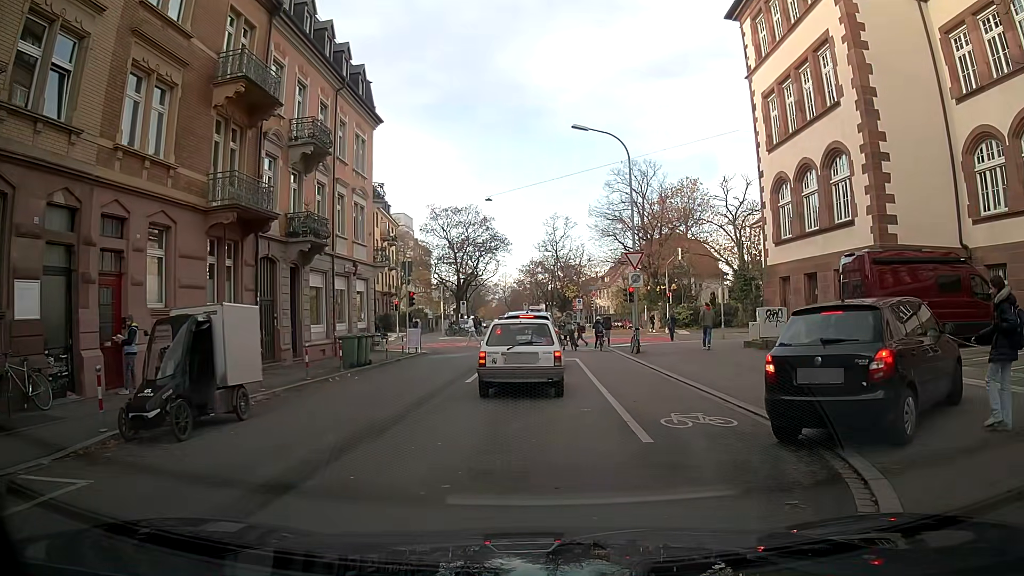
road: residential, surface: asphalt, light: Day
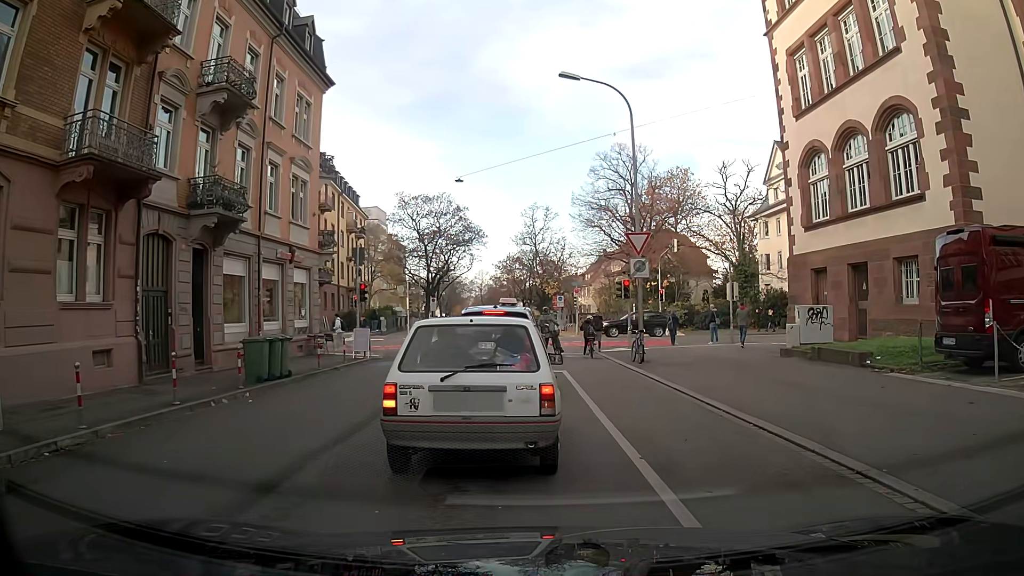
(0.0, +5.9) m; +2°
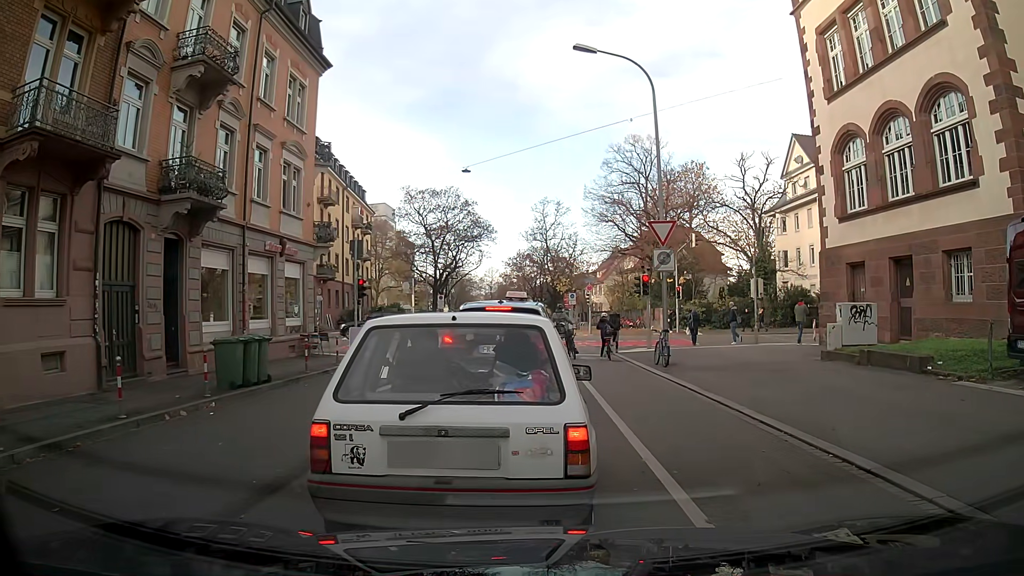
(+0.1, +2.0) m; +2°
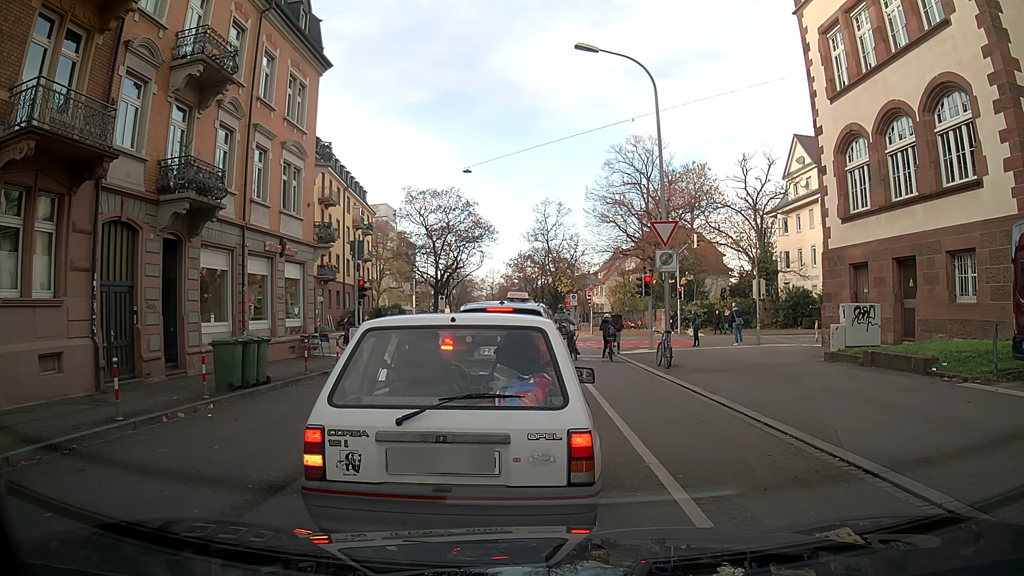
(0.0, +0.2) m; 0°
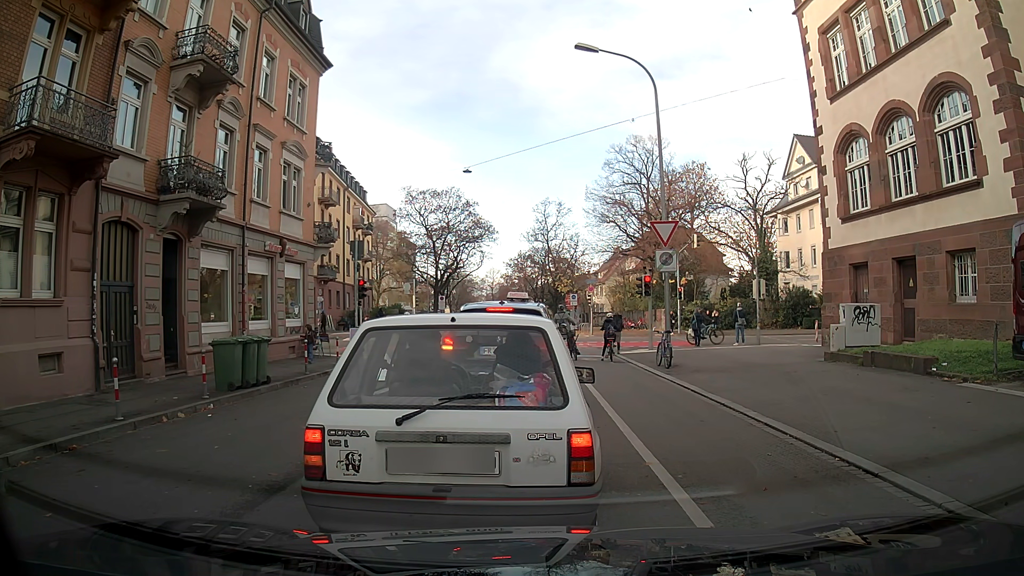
(0.0, 0.0) m; 0°
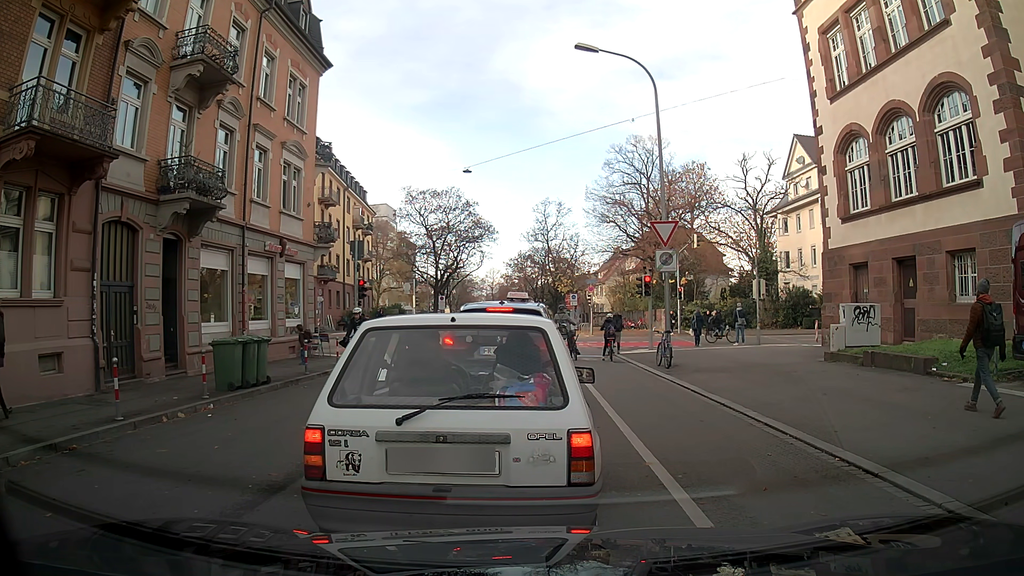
(0.0, 0.0) m; 0°
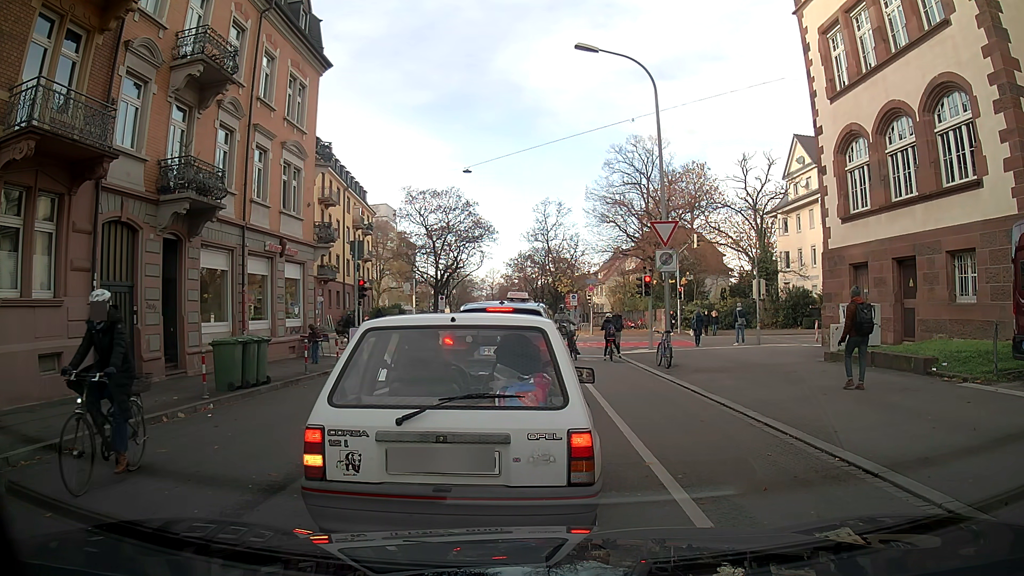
(0.0, 0.0) m; 0°
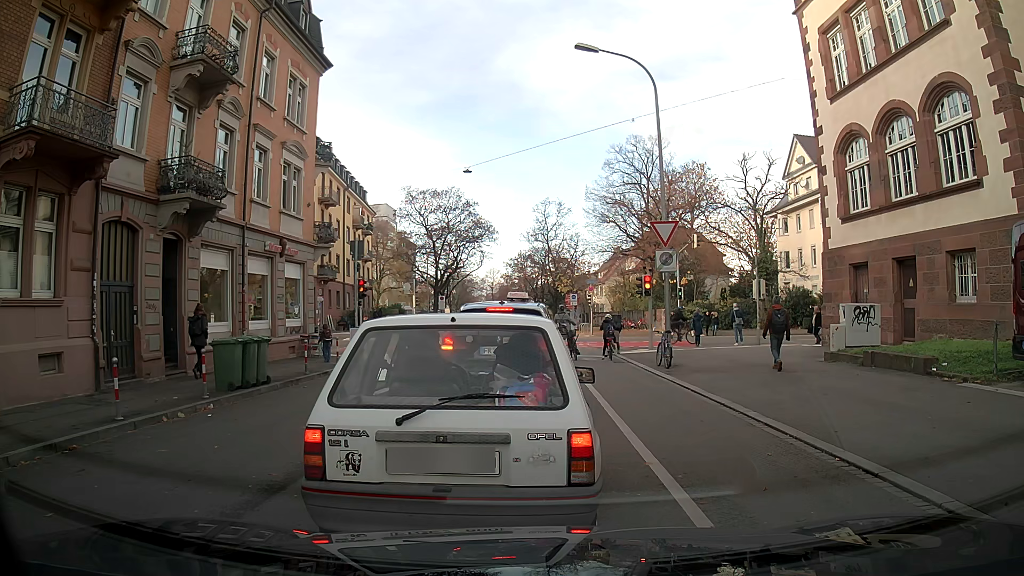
(0.0, 0.0) m; 0°
(0, +10) (-1, +20) (-1, +30) (+6, +36) (+16, +37) (+26, +38) (+36, +38) (+46, +39) (+56, +40) (+66, +40) m
